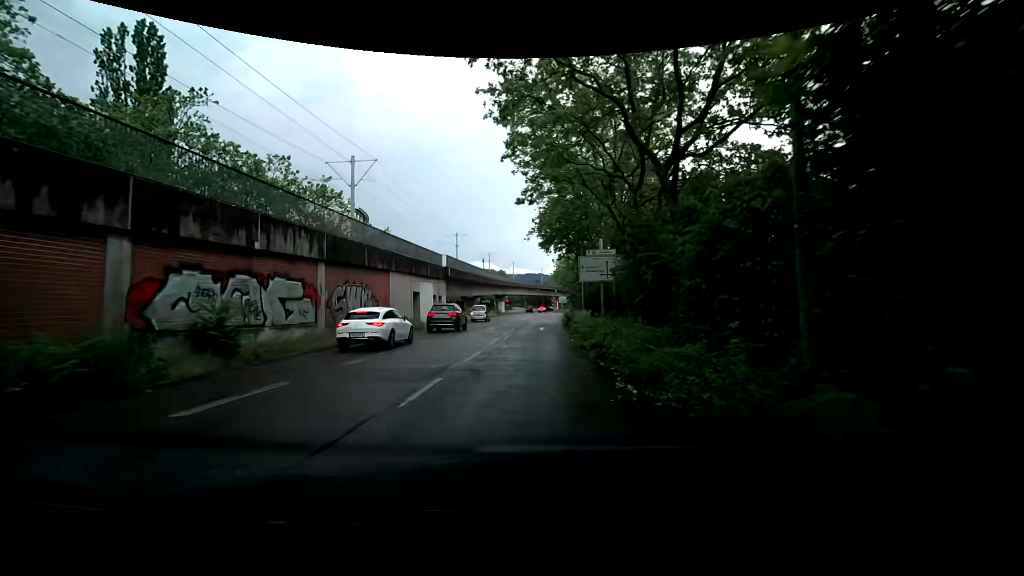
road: tertiary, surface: asphalt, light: Day
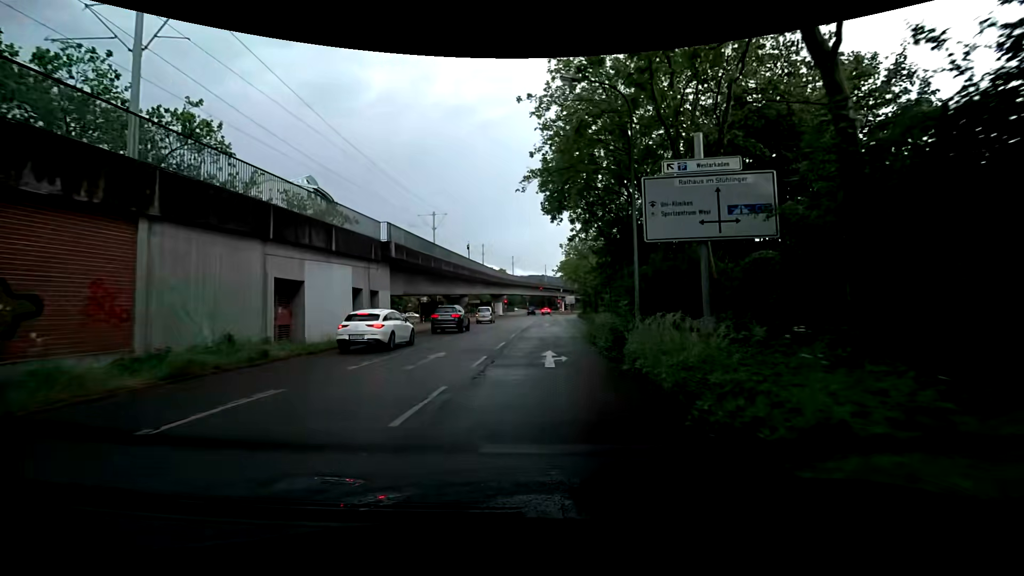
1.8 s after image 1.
(+0.3, +18.9) m; +1°
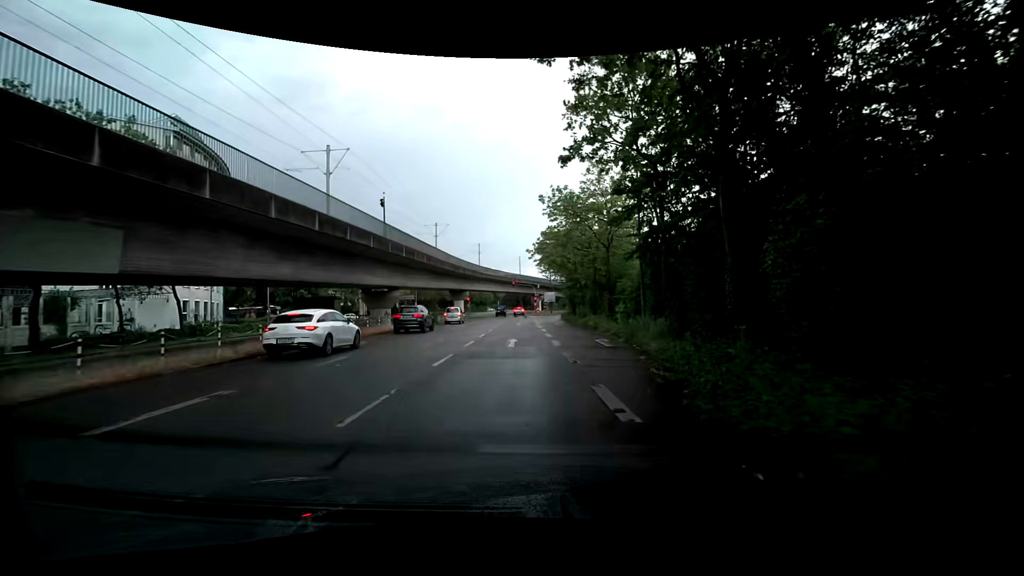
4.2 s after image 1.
(+0.4, +23.9) m; +1°
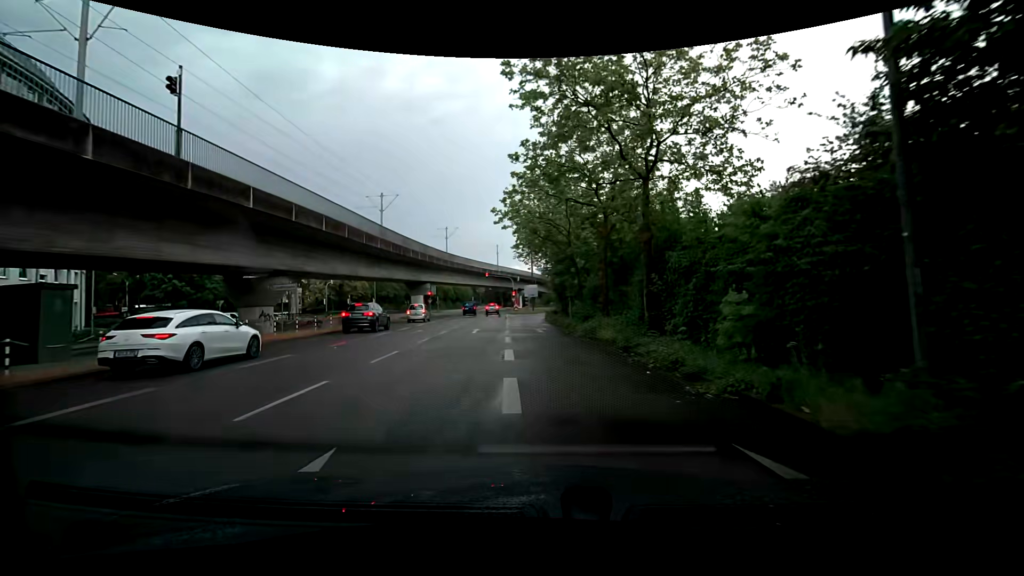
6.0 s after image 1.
(+0.9, +17.7) m; +5°
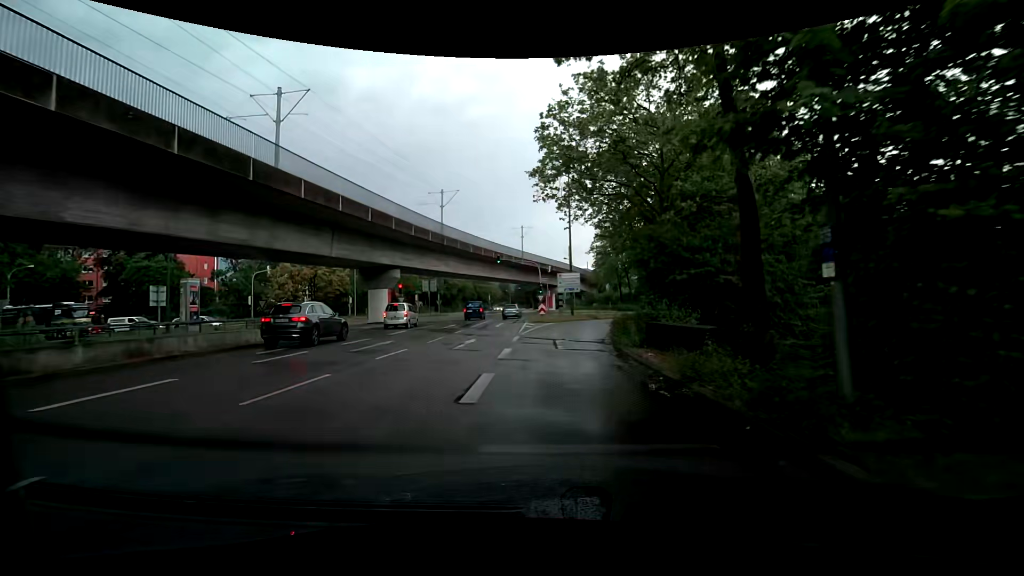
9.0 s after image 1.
(-1.3, +29.2) m; -5°
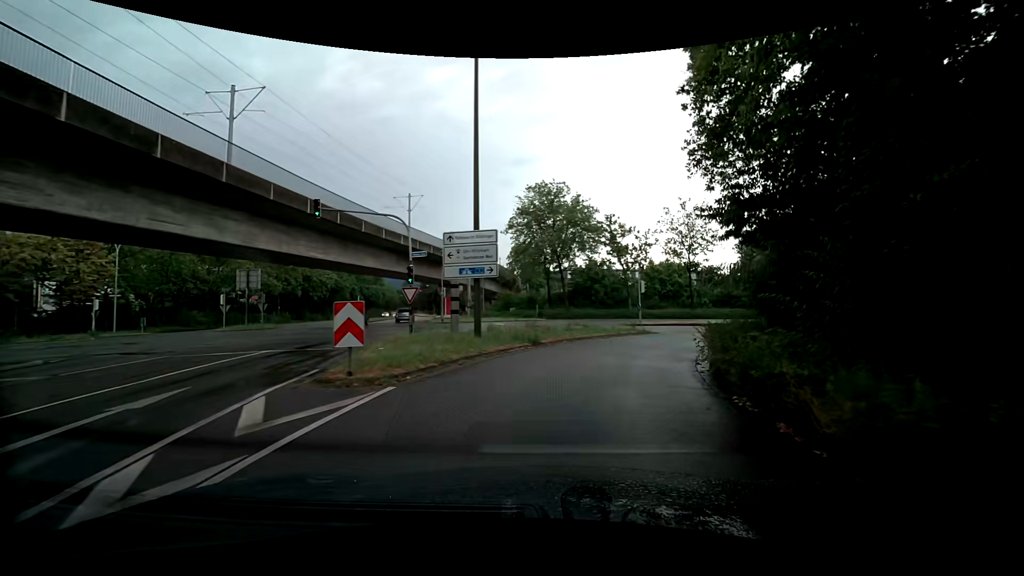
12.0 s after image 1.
(+0.9, +26.5) m; +8°
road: secondary_link
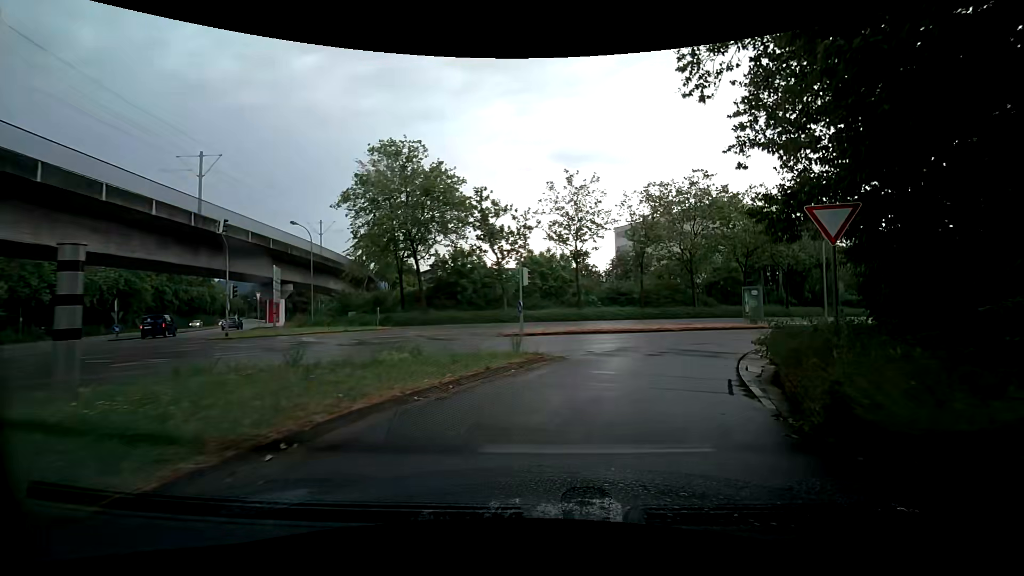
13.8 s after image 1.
(+1.4, +13.2) m; +13°
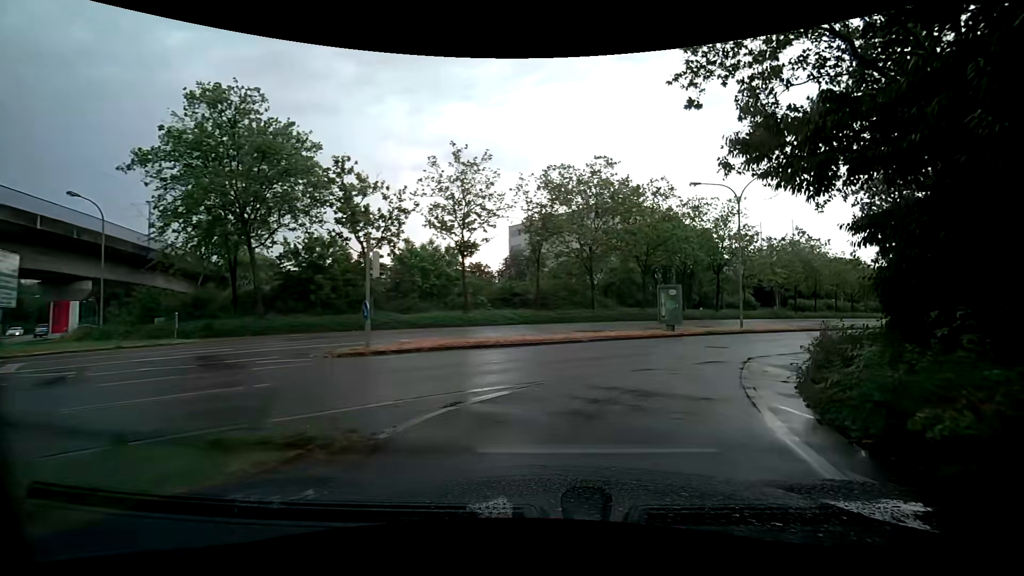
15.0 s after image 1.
(+0.5, +7.7) m; +9°
(+2, +10) (+7, +19) (+14, +26) (+22, +32) (+30, +37) (+38, +43) (+46, +49) (+55, +54) (+63, +60) (+71, +66) m
